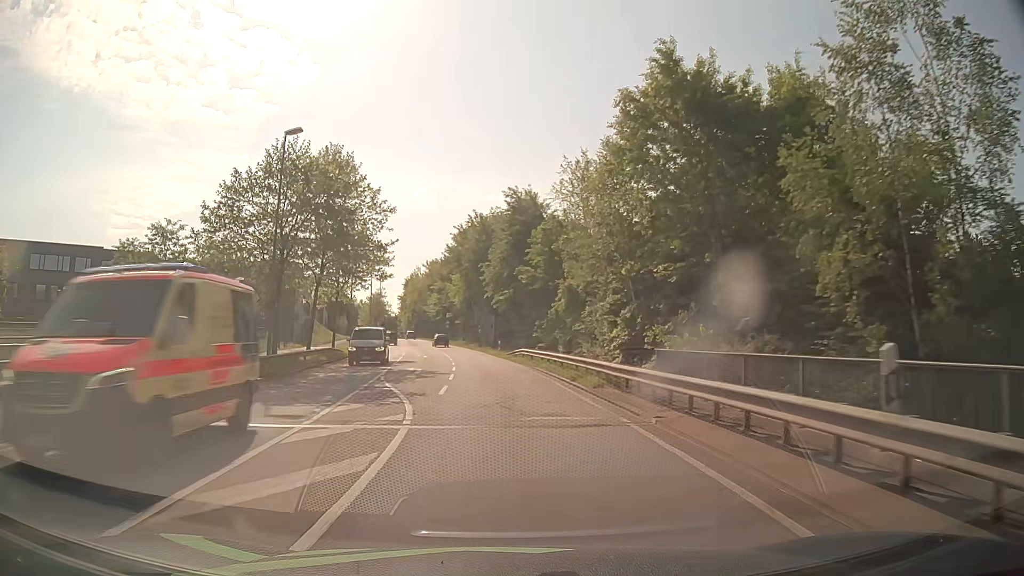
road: secondary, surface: asphalt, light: Day
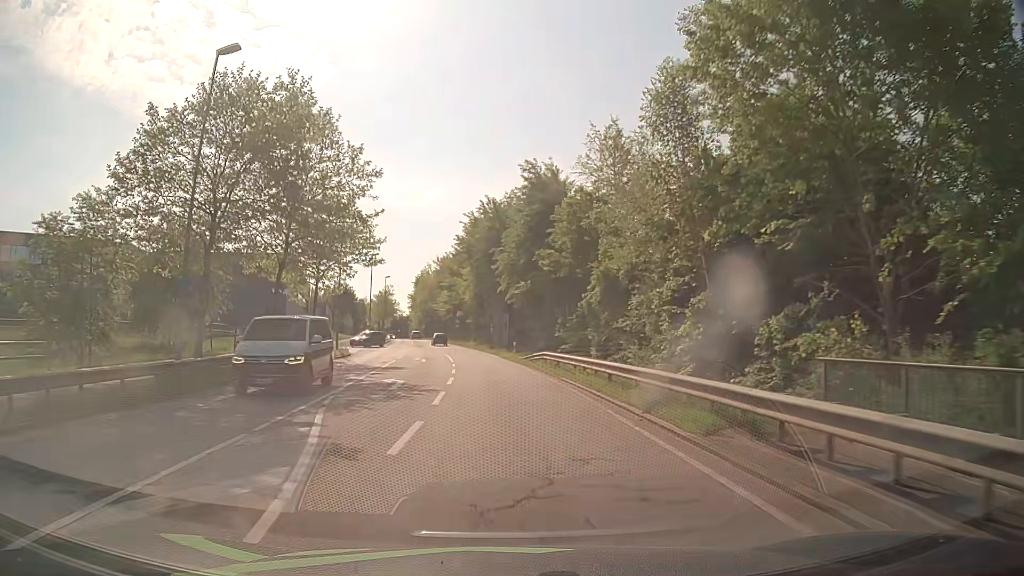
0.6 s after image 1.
(-0.1, +9.1) m; -1°
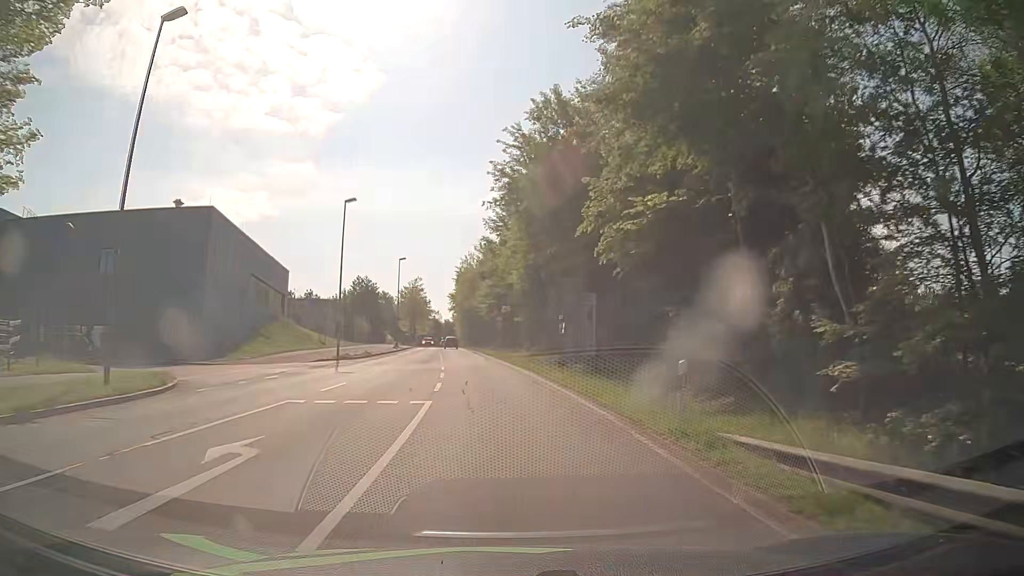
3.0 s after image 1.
(-1.2, +33.7) m; -4°
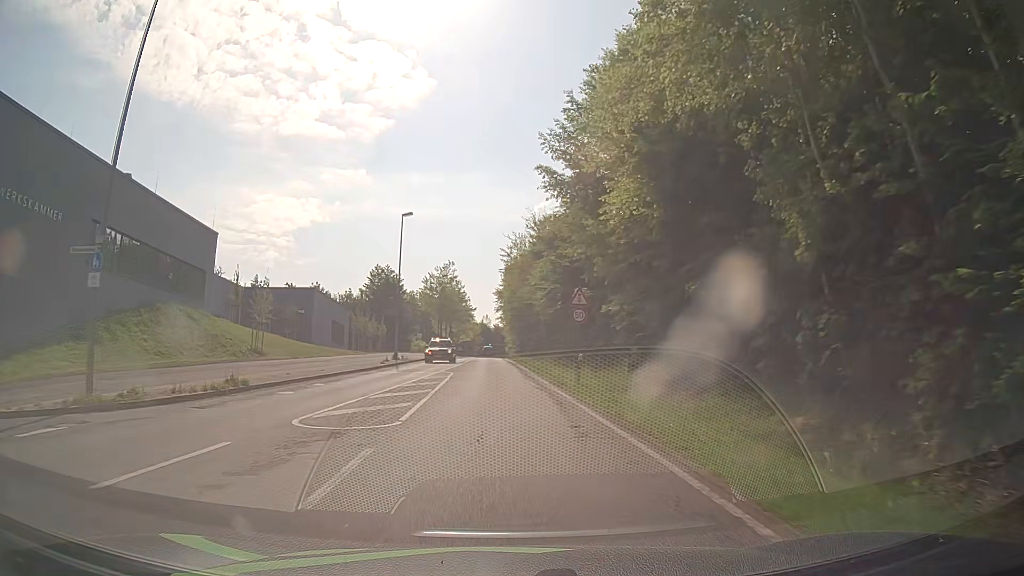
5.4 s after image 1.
(-1.5, +30.8) m; -5°
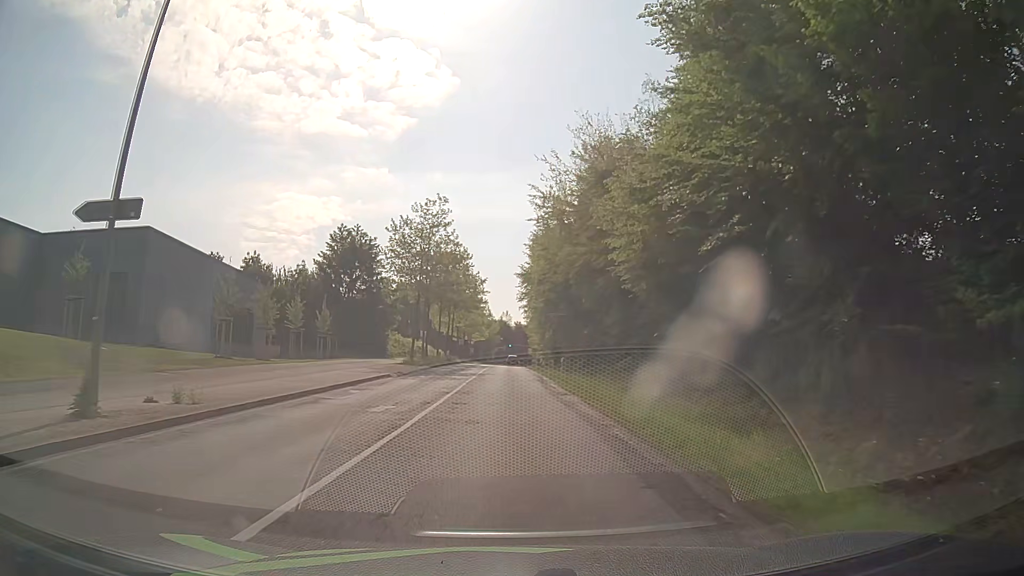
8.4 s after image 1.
(-0.8, +37.3) m; -1°
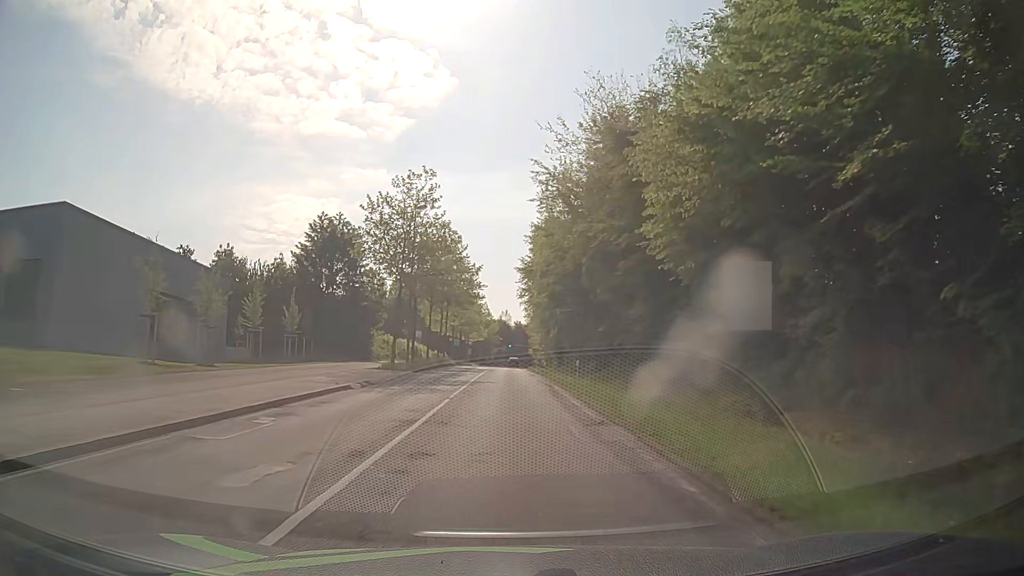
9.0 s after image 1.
(0.0, +7.5) m; 0°
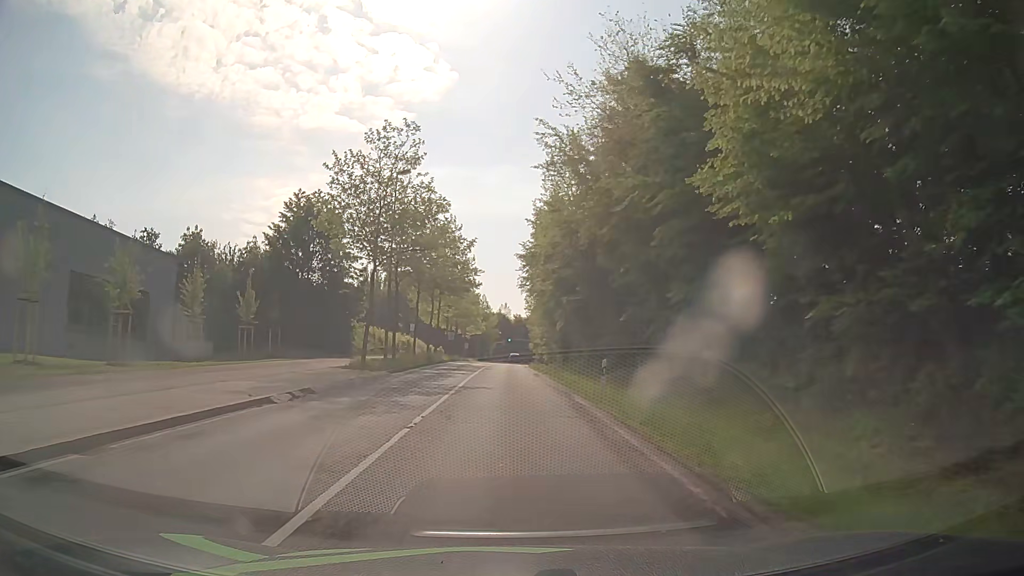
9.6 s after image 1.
(0.0, +7.5) m; 0°
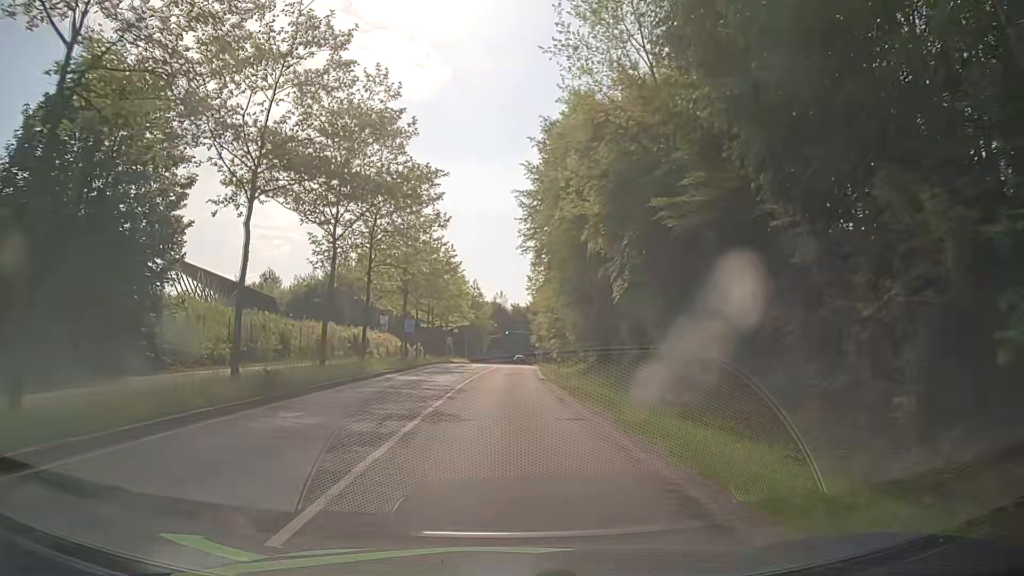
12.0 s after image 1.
(+0.1, +30.5) m; +1°
